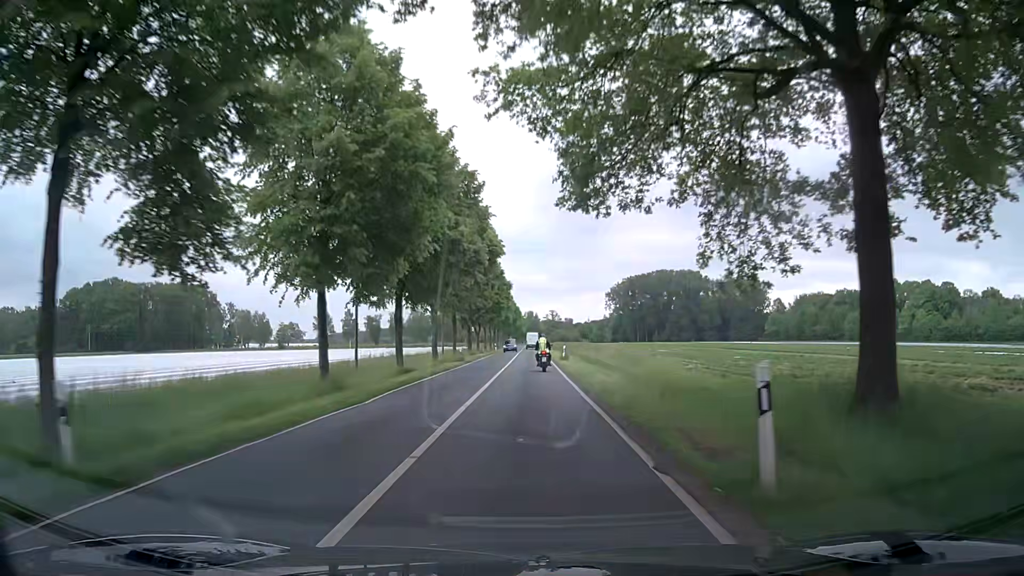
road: secondary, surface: asphalt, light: Day
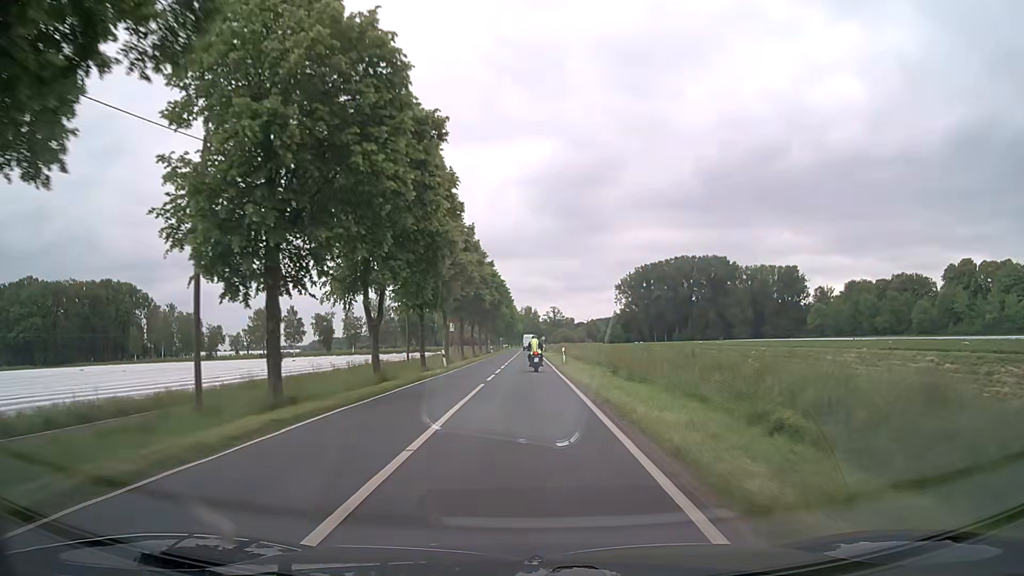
(+0.4, +54.6) m; 0°
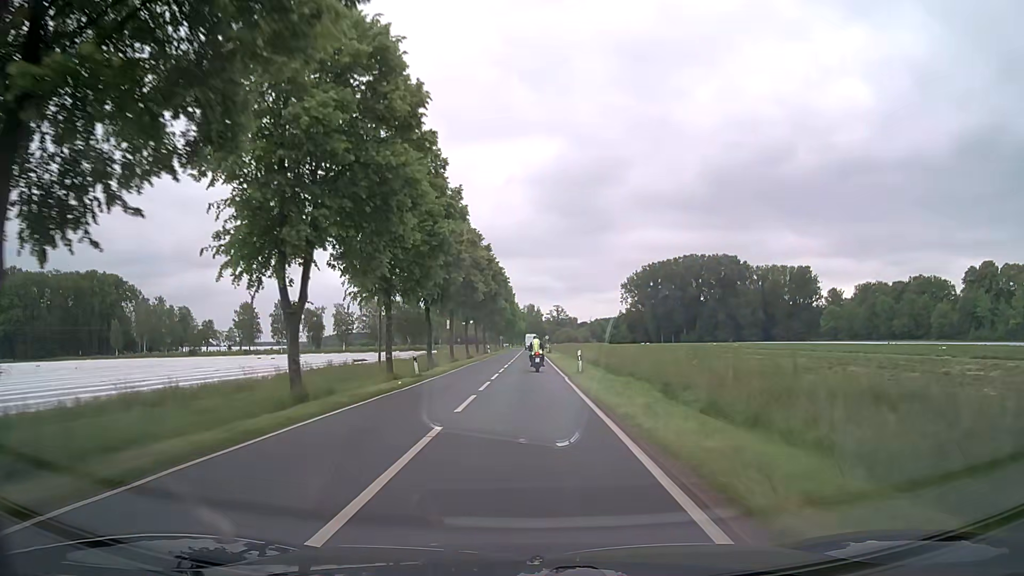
(0.0, +10.9) m; -1°
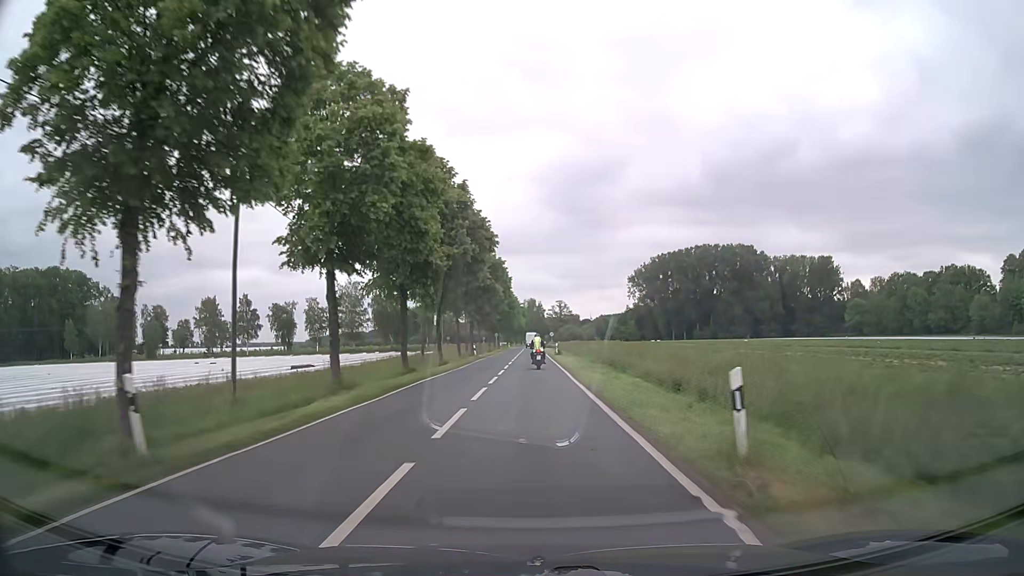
(+0.1, +21.8) m; 0°
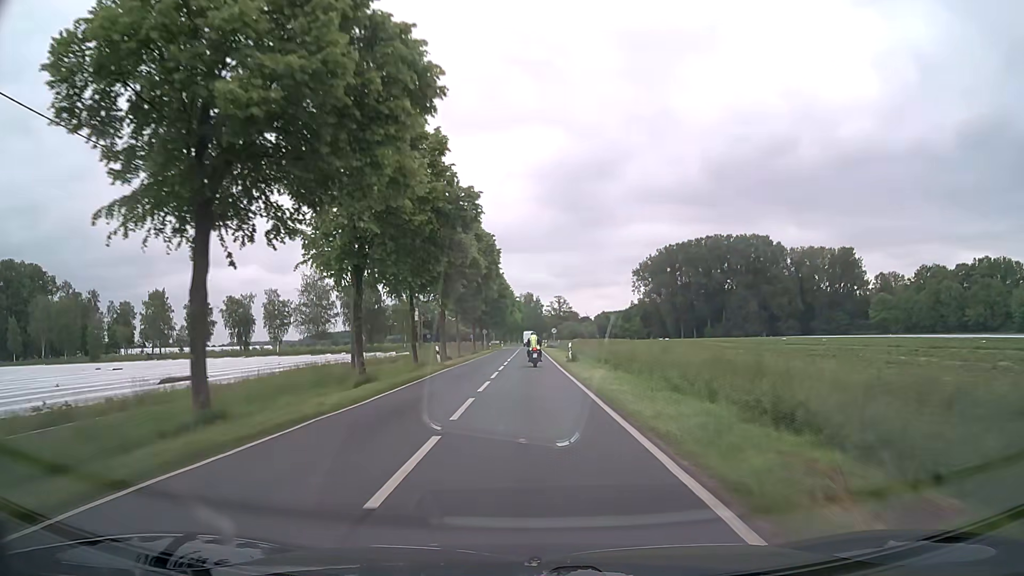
(0.0, +21.8) m; +1°
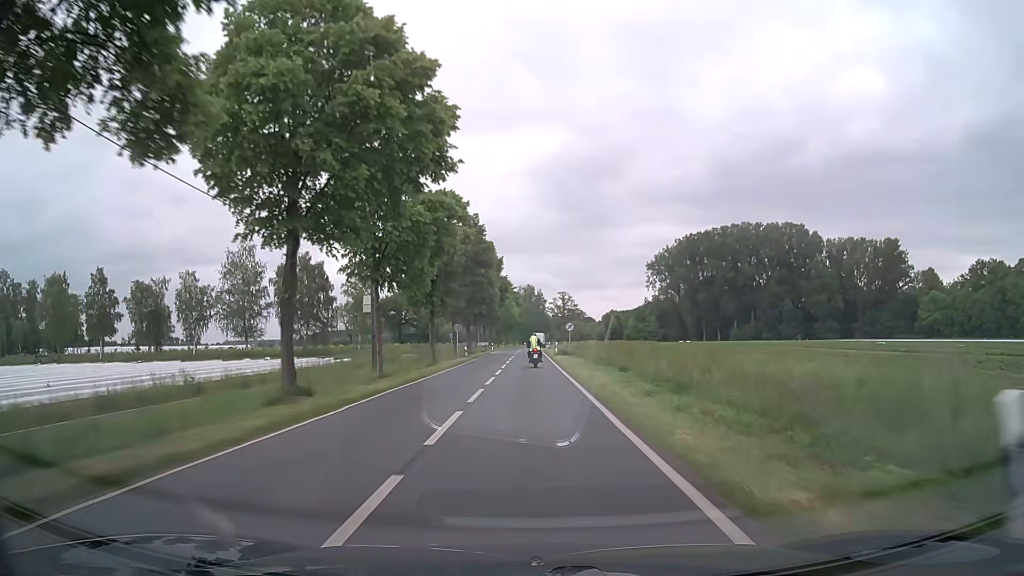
(-0.2, +32.8) m; -1°
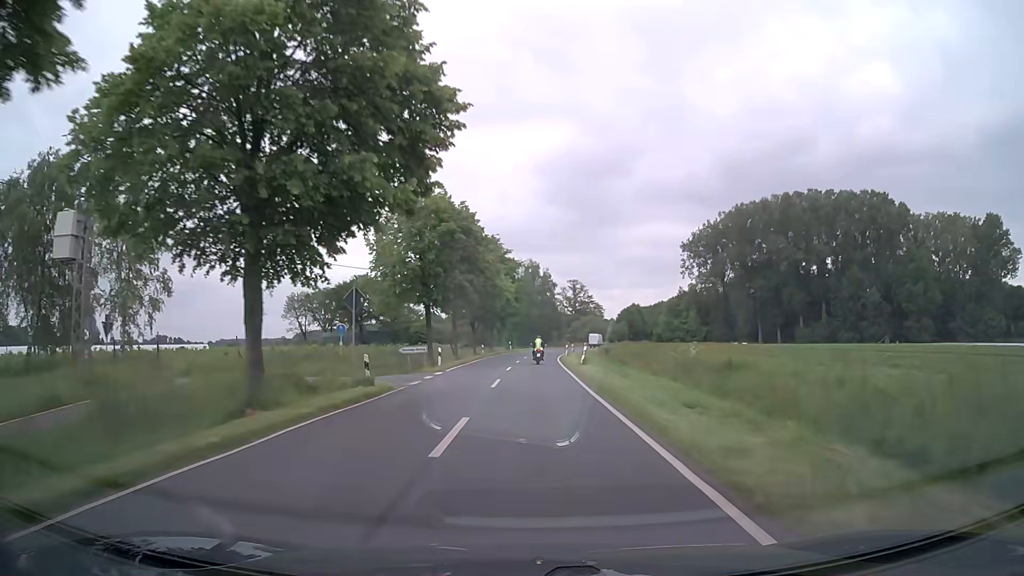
(0.0, +54.5) m; 0°
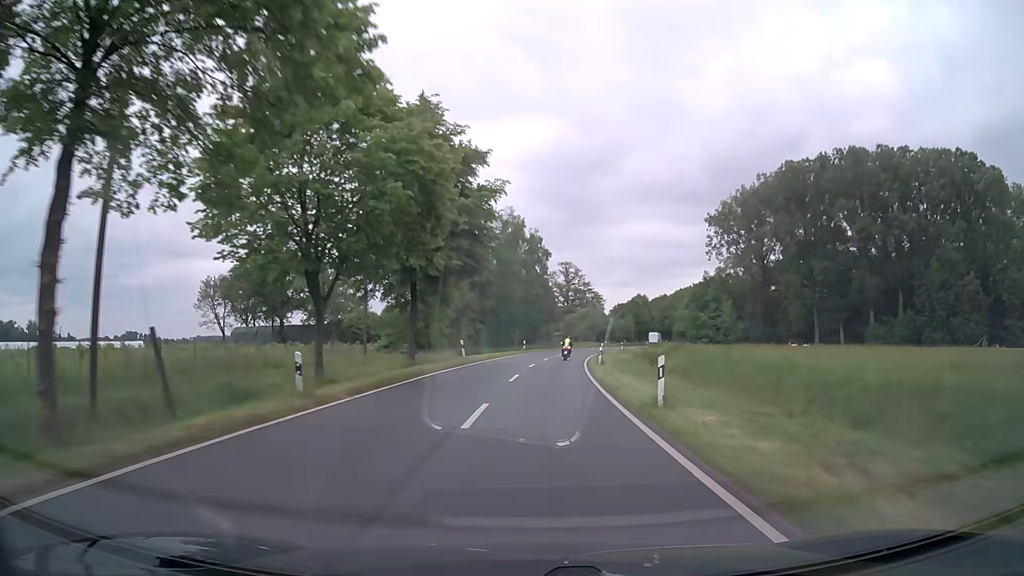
(+0.1, +45.6) m; +1°
(0, +10) (0, +20) (+1, +30) (+2, +40) (+3, +50) (+4, +60) (+6, +70) (+8, +79) (+10, +89) (+13, +99) m
